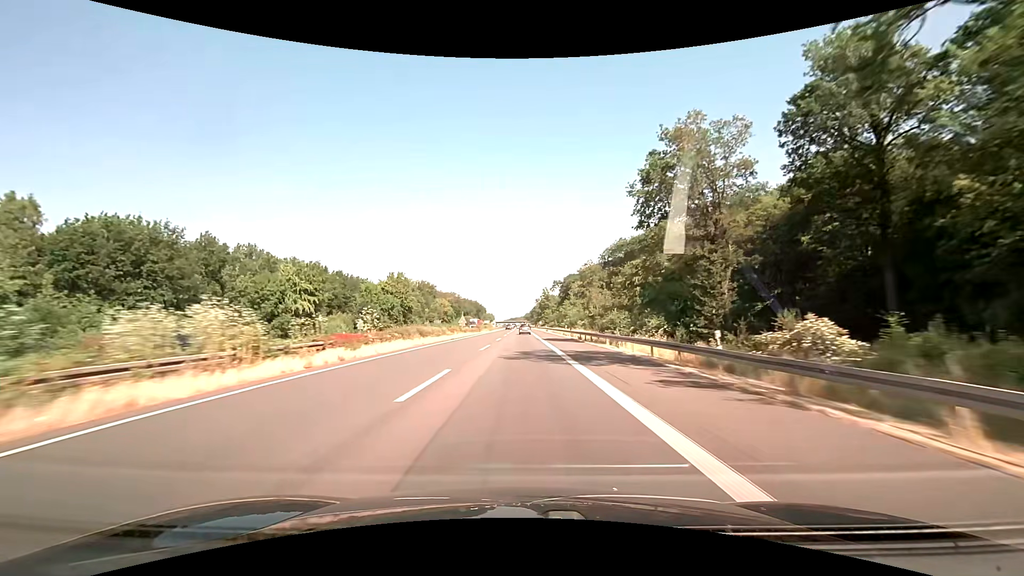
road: motorway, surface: asphalt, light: Day
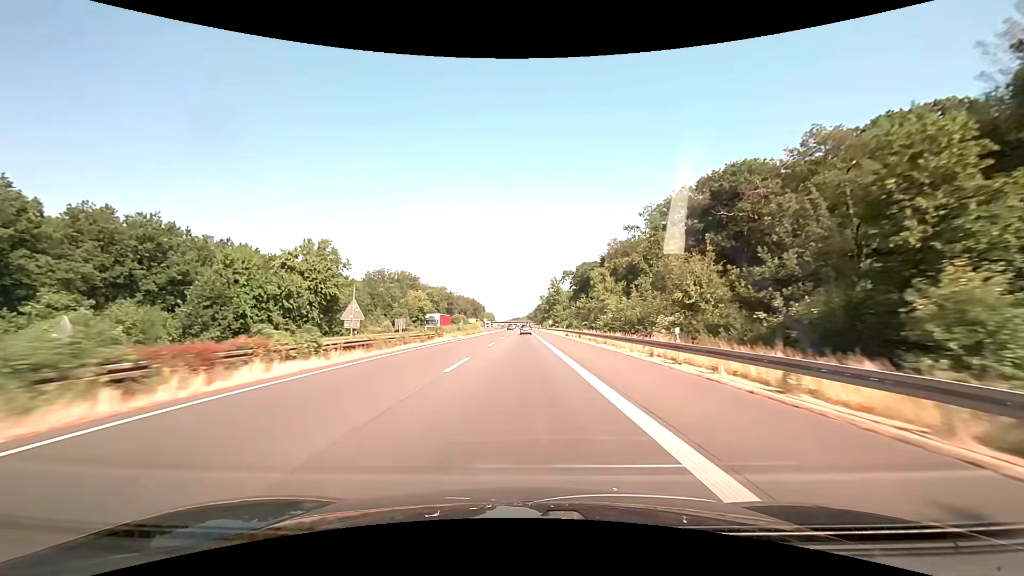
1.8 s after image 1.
(-0.2, +48.0) m; 0°
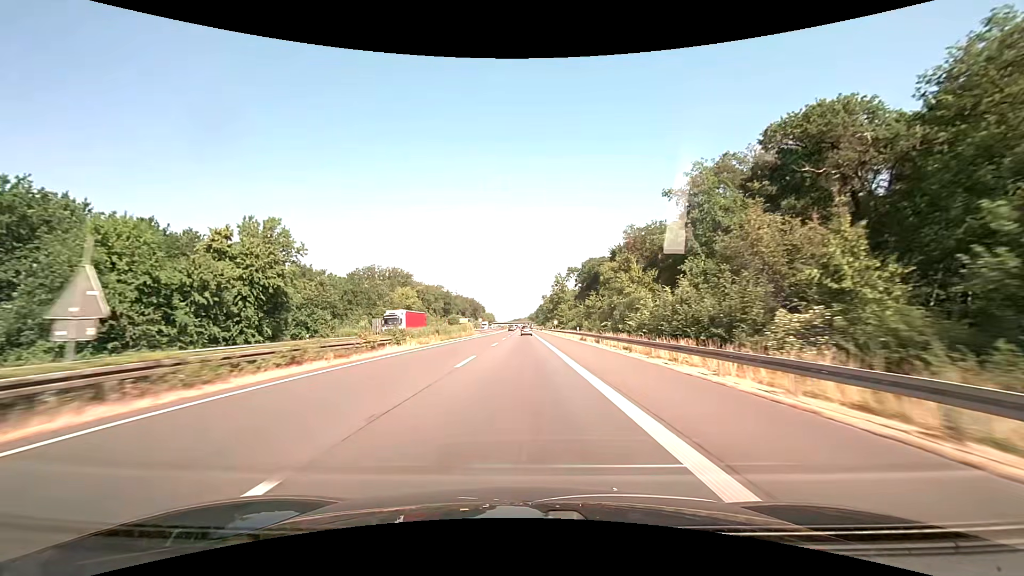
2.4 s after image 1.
(0.0, +16.0) m; 0°
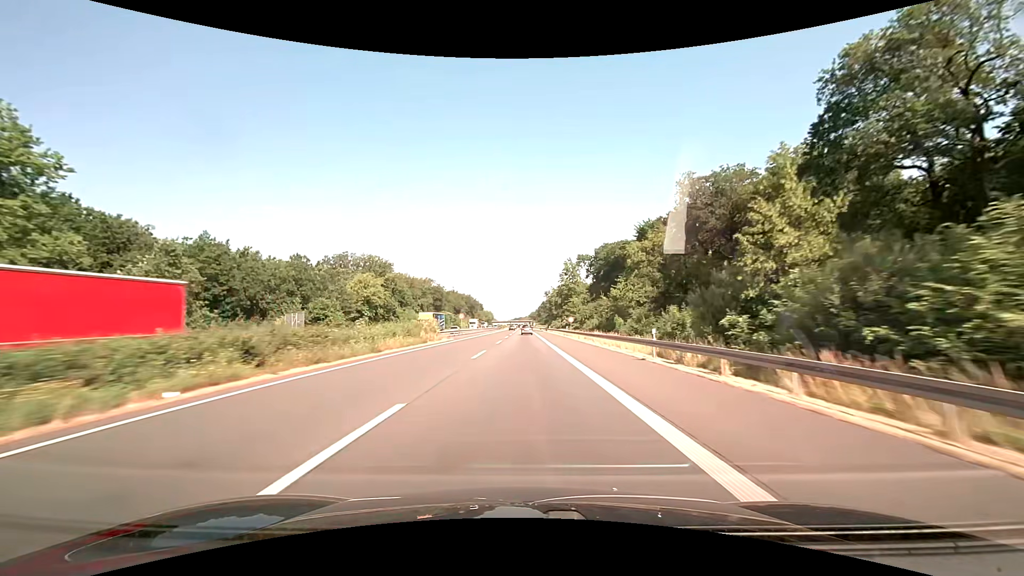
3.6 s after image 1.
(-0.1, +32.0) m; 0°
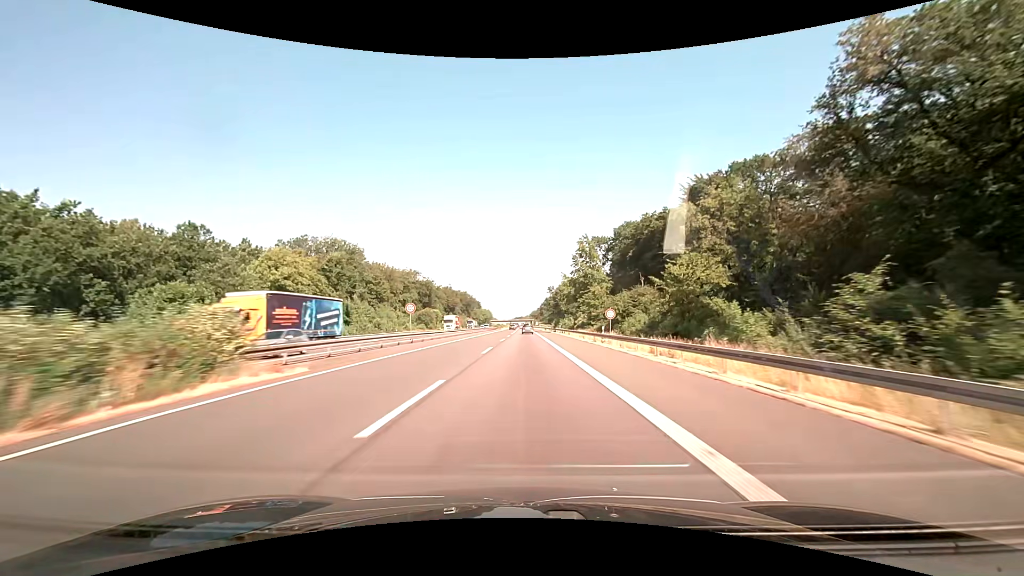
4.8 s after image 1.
(0.0, +32.0) m; 0°
